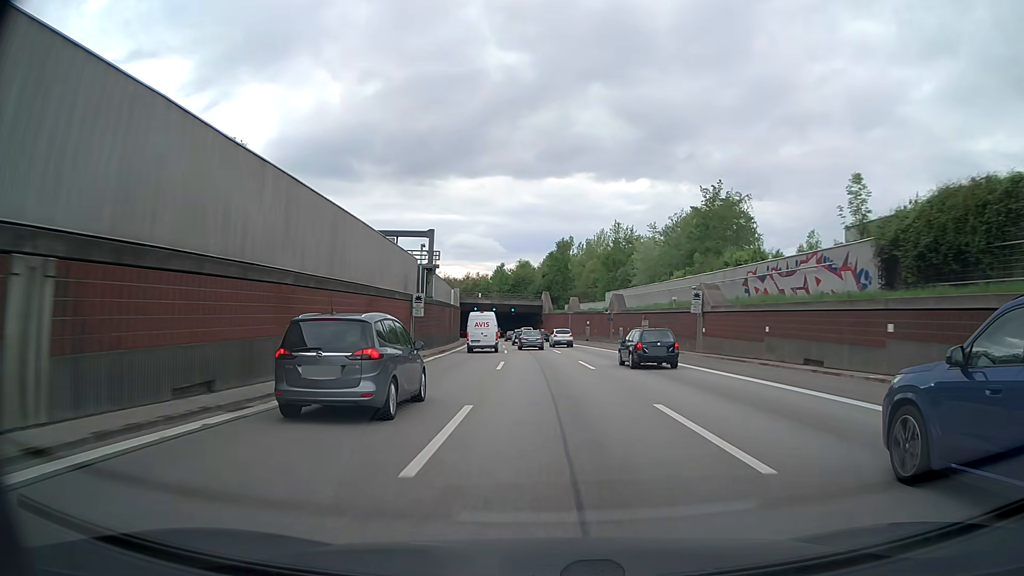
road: motorway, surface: asphalt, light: Day
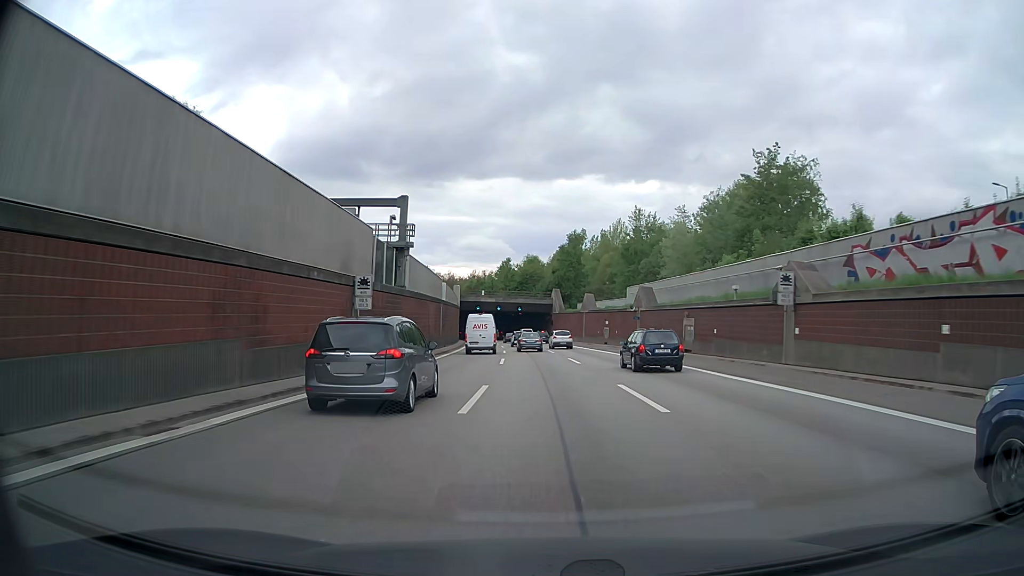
(-0.1, +12.9) m; -1°
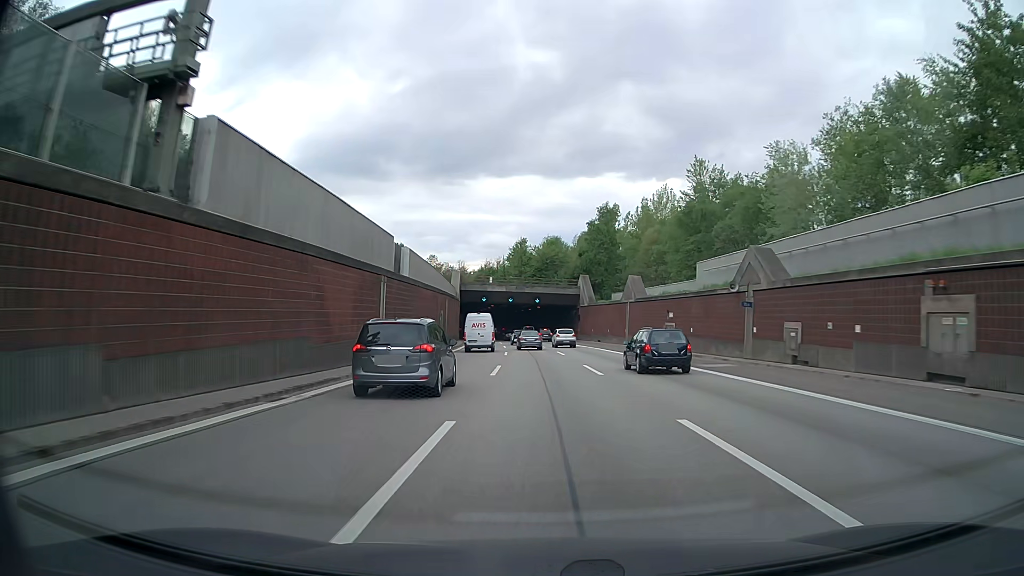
(-0.4, +25.4) m; -2°
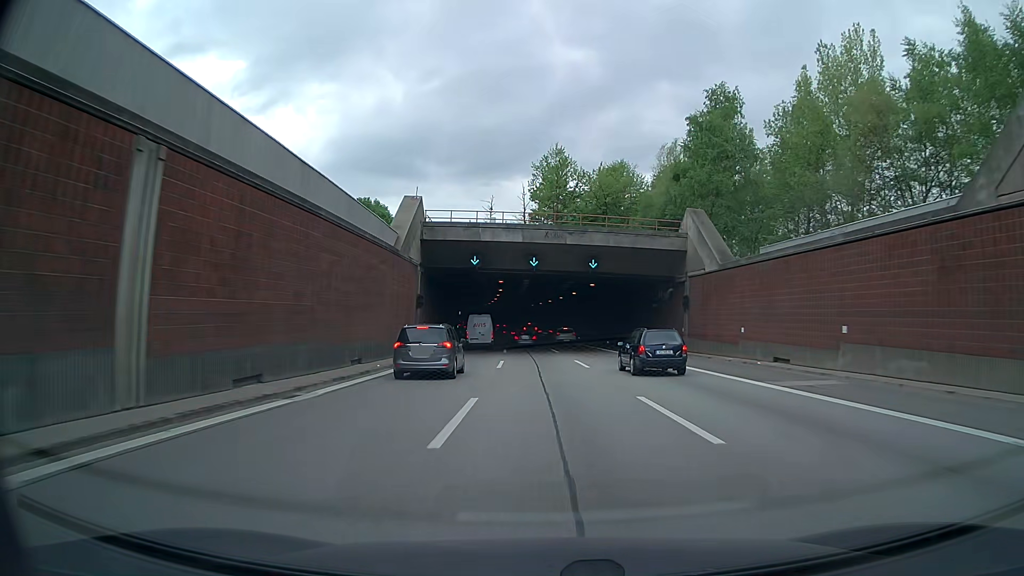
(-1.5, +49.6) m; -3°
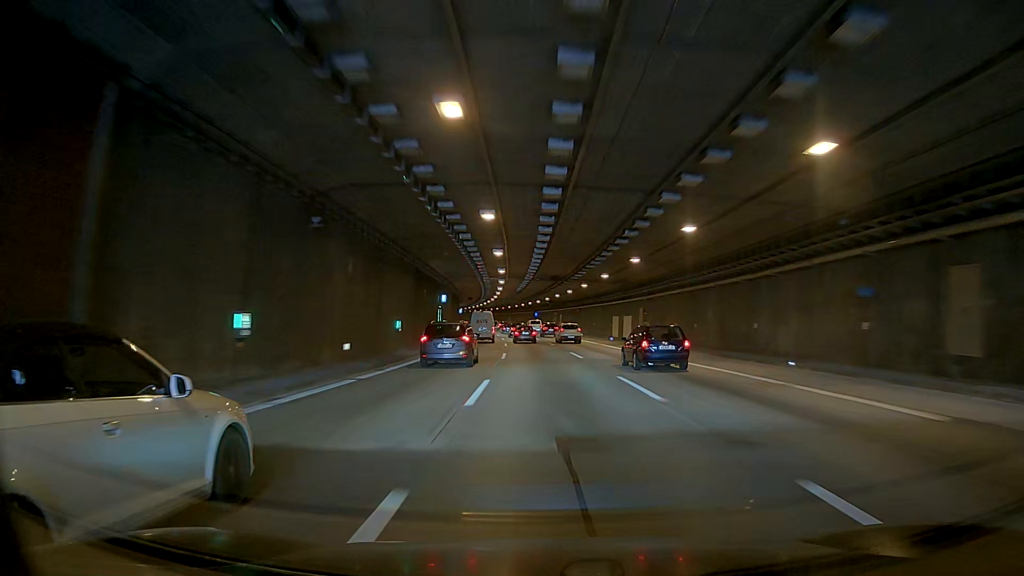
(-2.3, +62.1) m; -2°
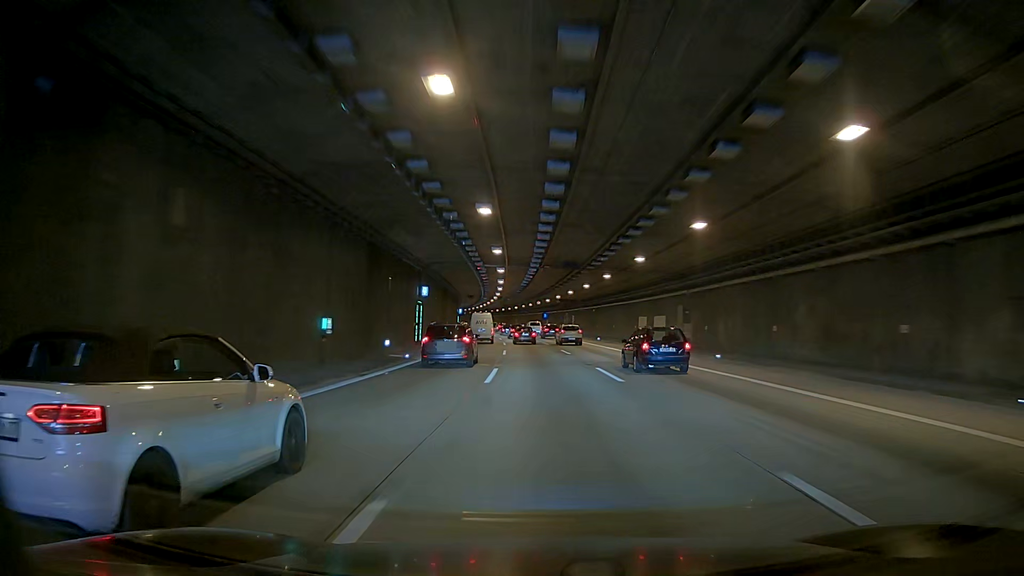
(0.0, +12.5) m; -1°
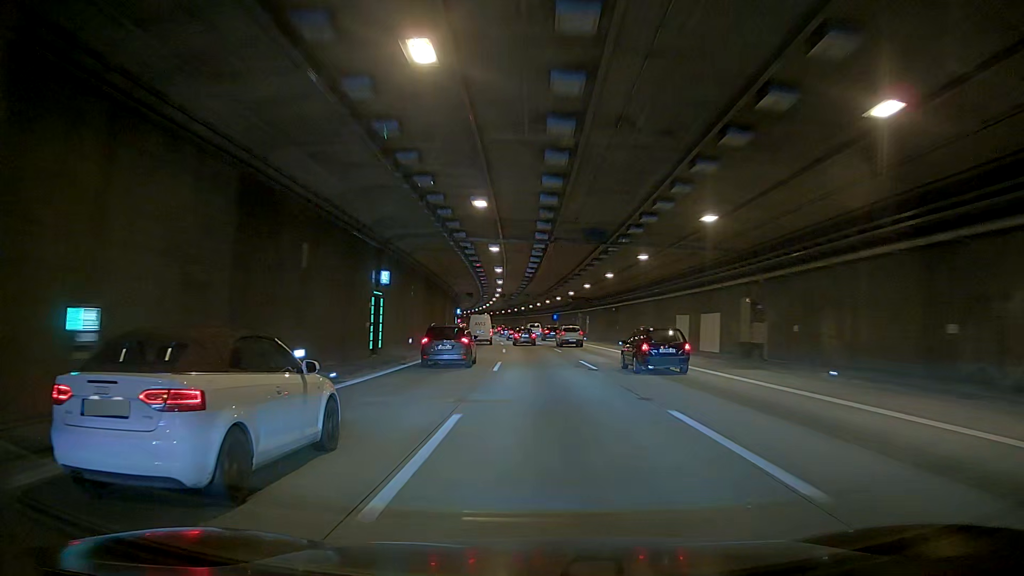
(-0.2, +12.6) m; -2°
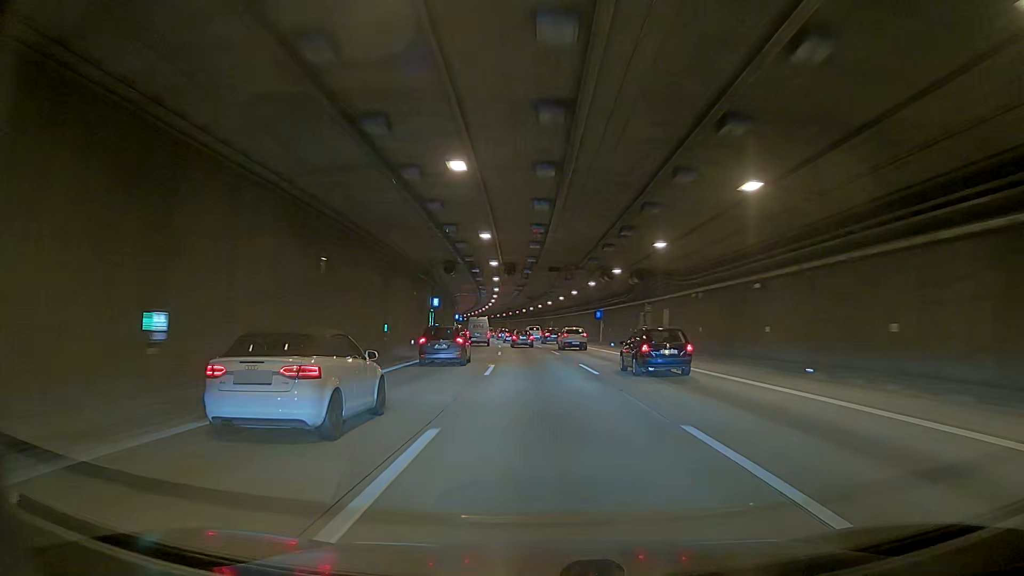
(-0.6, +37.9) m; +1°
